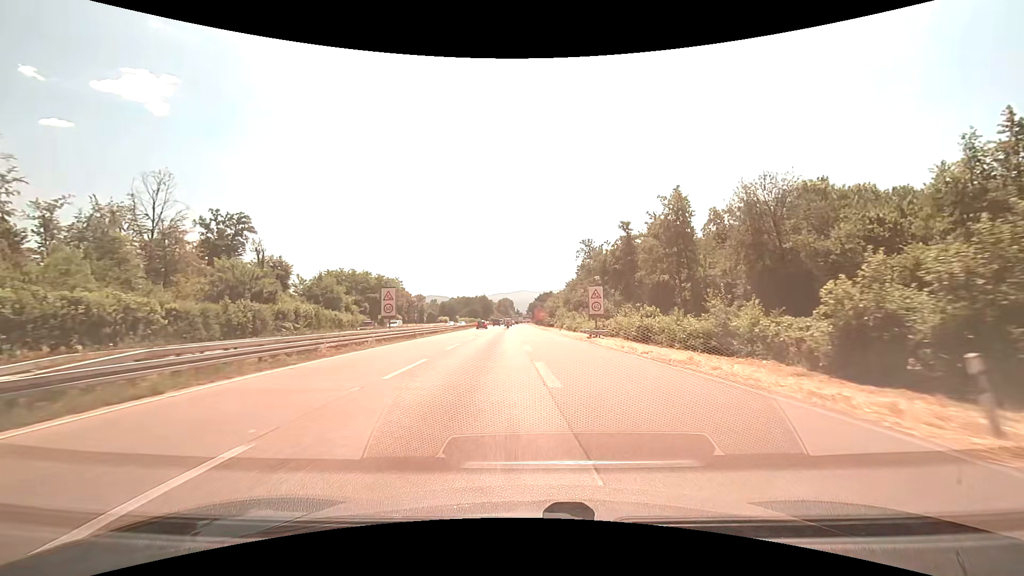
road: trunk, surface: asphalt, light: Day
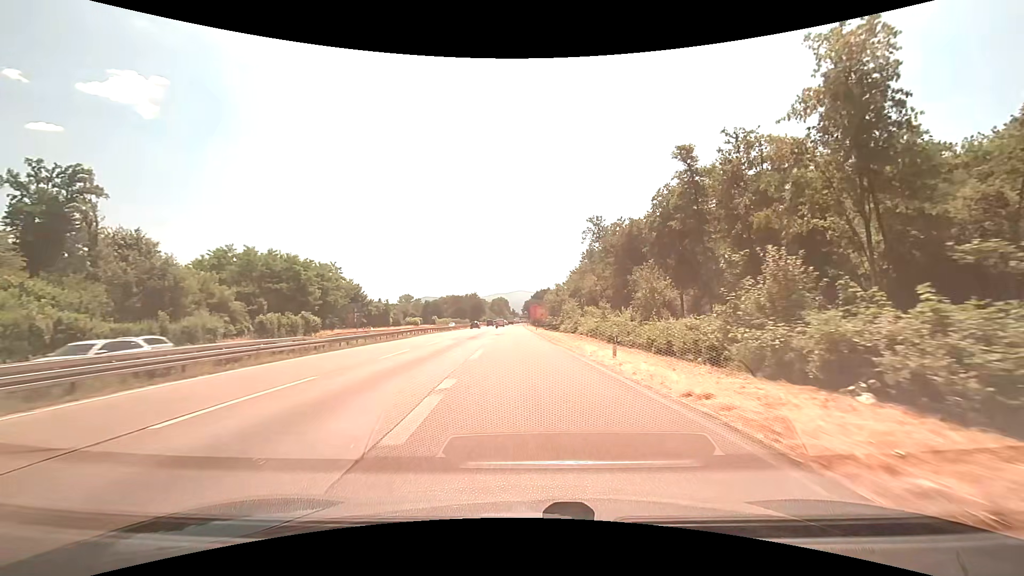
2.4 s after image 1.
(+0.8, +40.4) m; 0°
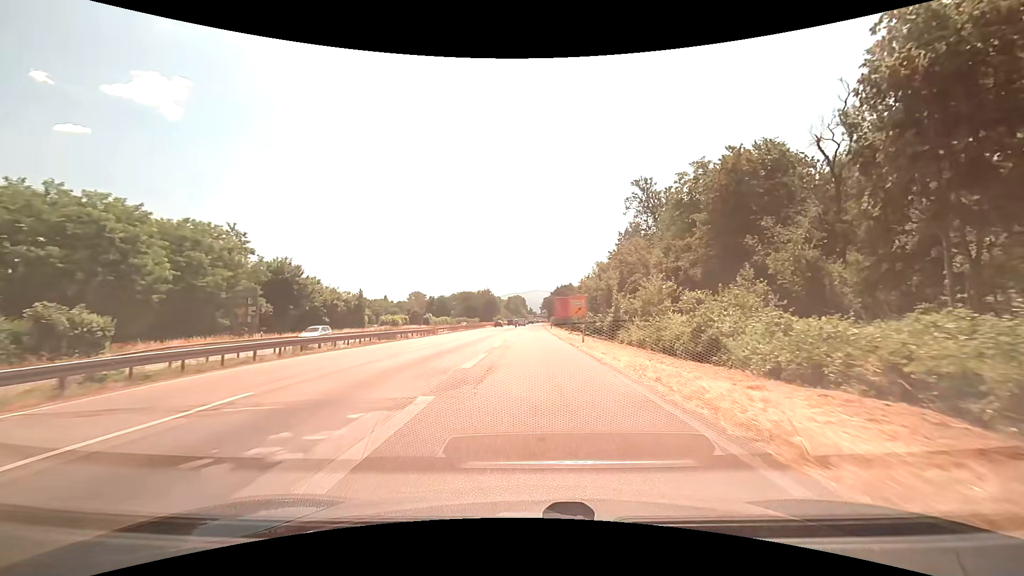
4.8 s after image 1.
(-0.9, +38.8) m; -2°
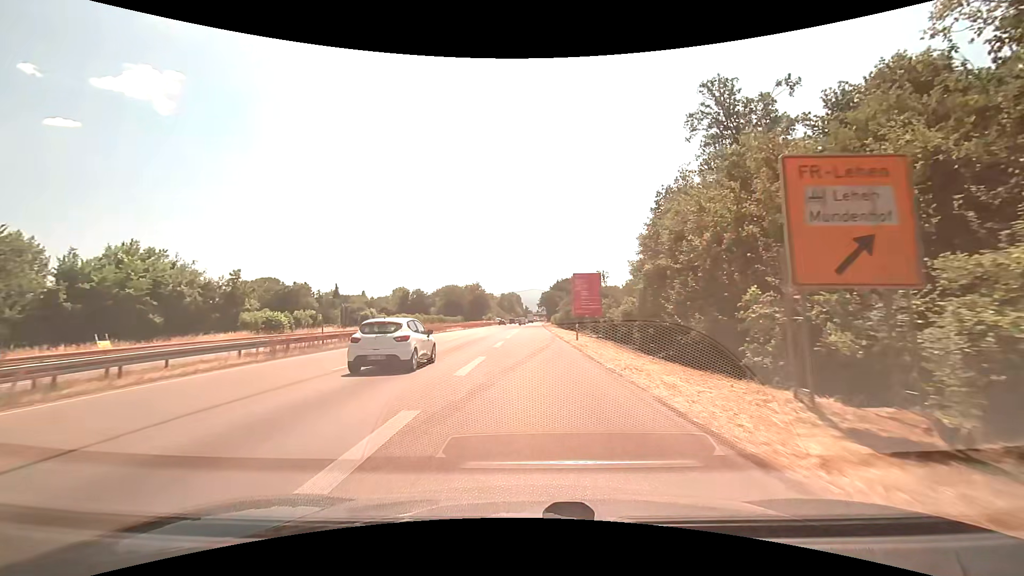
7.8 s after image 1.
(+0.2, +45.4) m; +1°
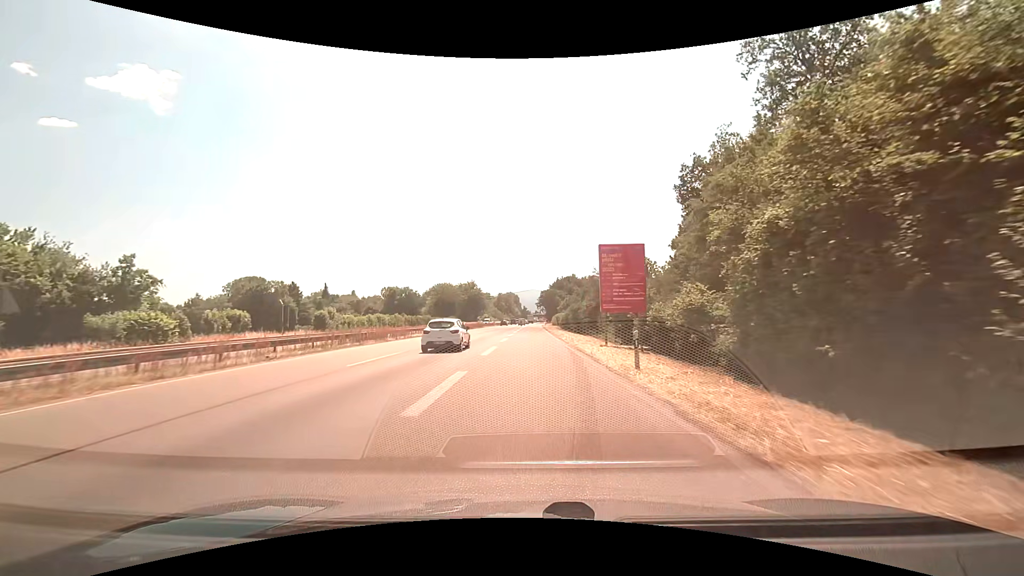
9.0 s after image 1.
(0.0, +17.2) m; 0°
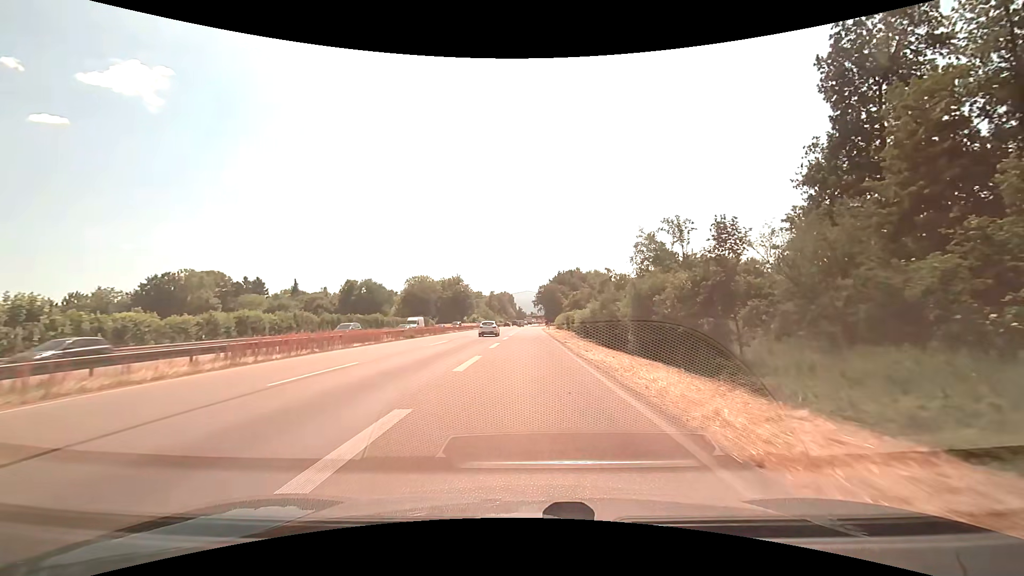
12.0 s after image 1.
(+0.2, +41.3) m; +1°
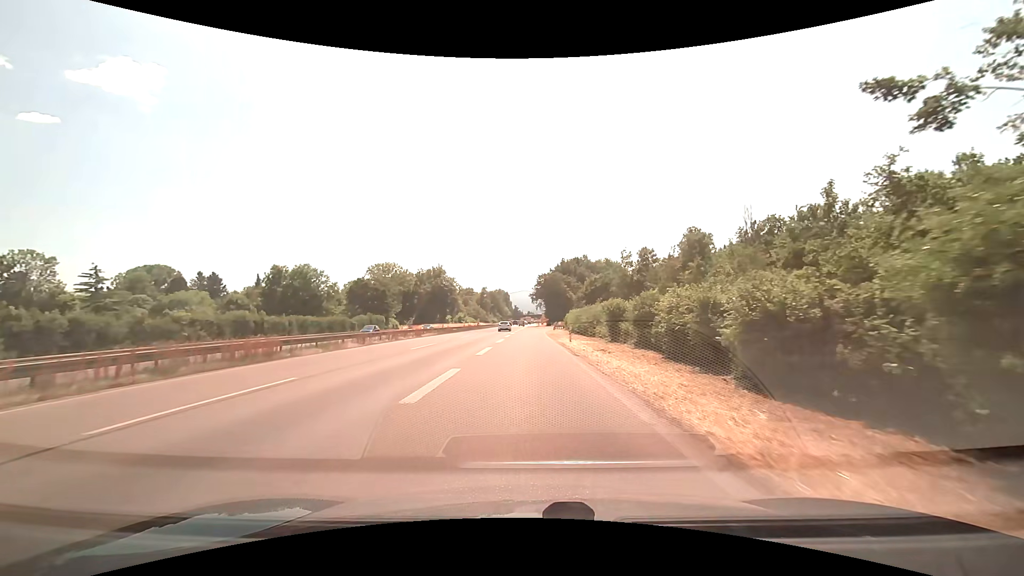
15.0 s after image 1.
(+0.1, +41.6) m; 0°
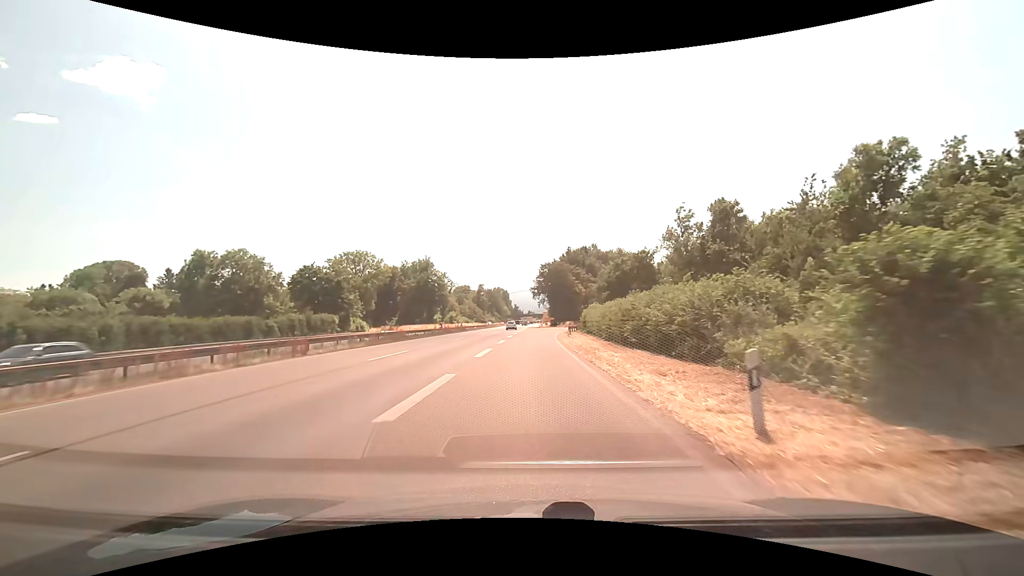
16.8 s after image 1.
(-0.1, +25.5) m; 0°
(0, +10) (0, +20) (0, +30) (0, +40) (+1, +50) (+1, +60) (+3, +70) (+4, +80) (+7, +89) (+9, +99) m
